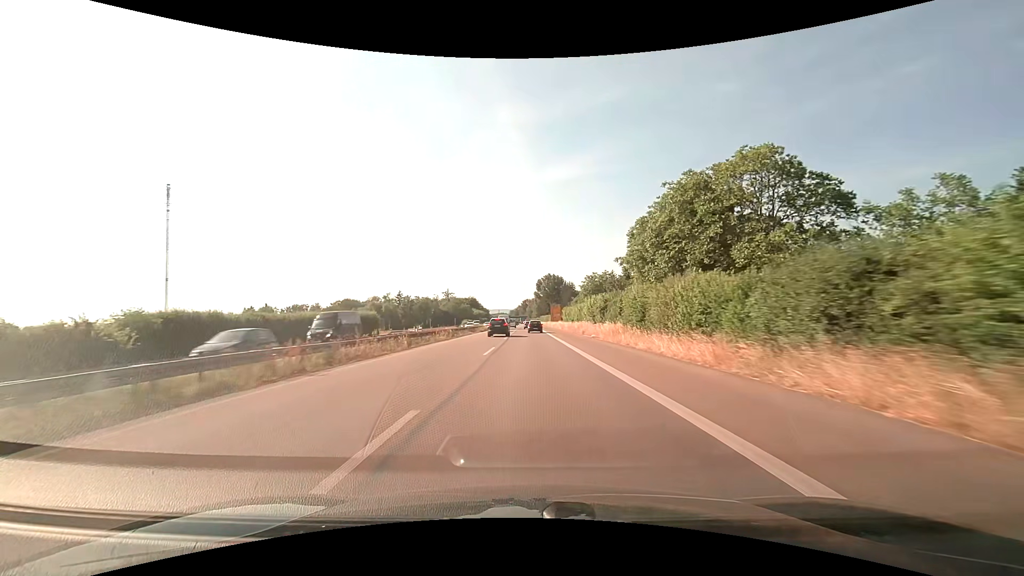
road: trunk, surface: asphalt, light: Day
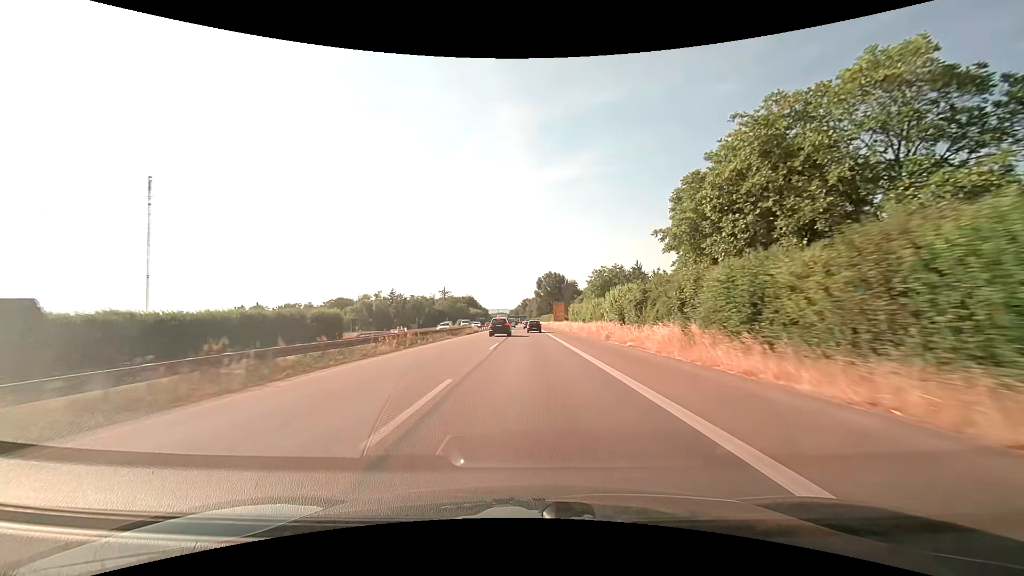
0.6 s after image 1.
(0.0, +14.6) m; 0°
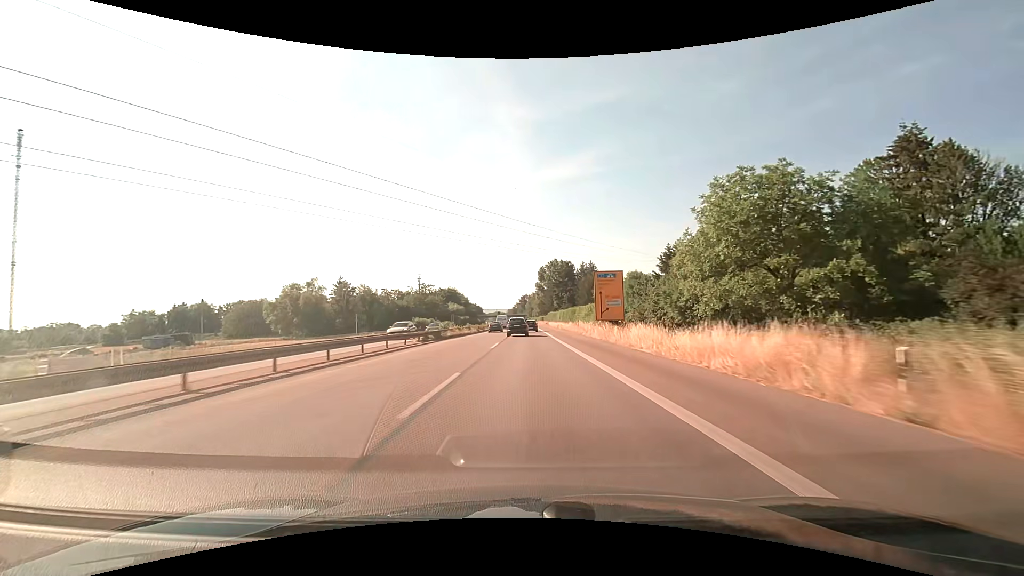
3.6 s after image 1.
(-0.2, +72.1) m; 0°
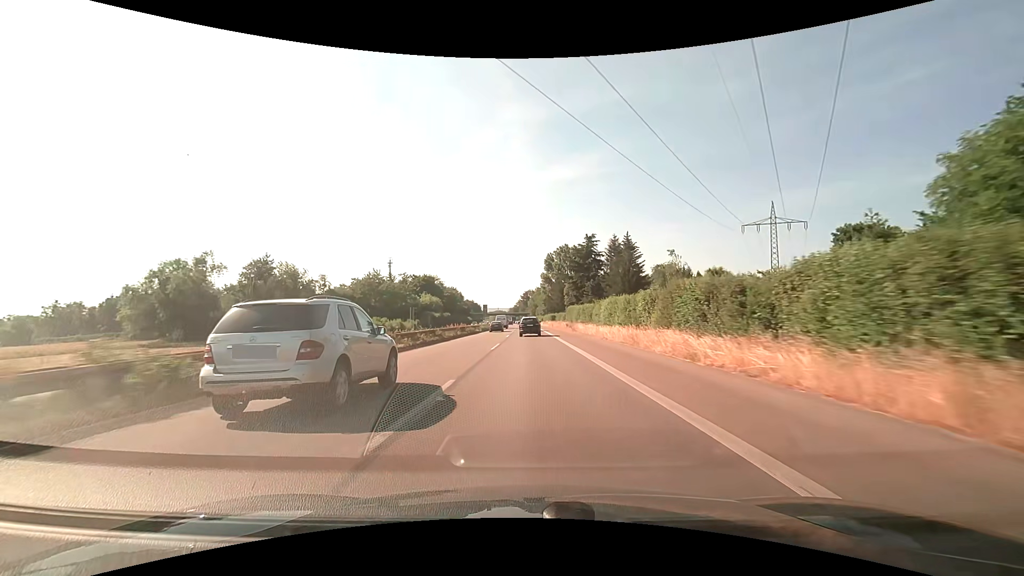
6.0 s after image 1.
(-0.4, +57.0) m; 0°
(0, +10) (0, +20) (0, +30) (0, +40) (0, +50) (0, +60) (0, +70) (0, +80) (-1, +90) (-1, +100) m
